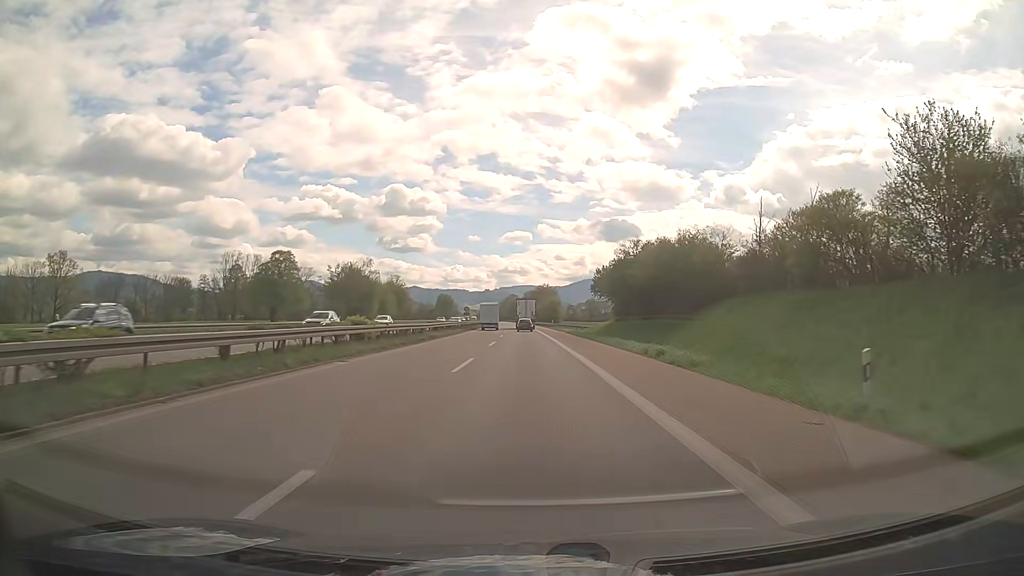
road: trunk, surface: asphalt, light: Day
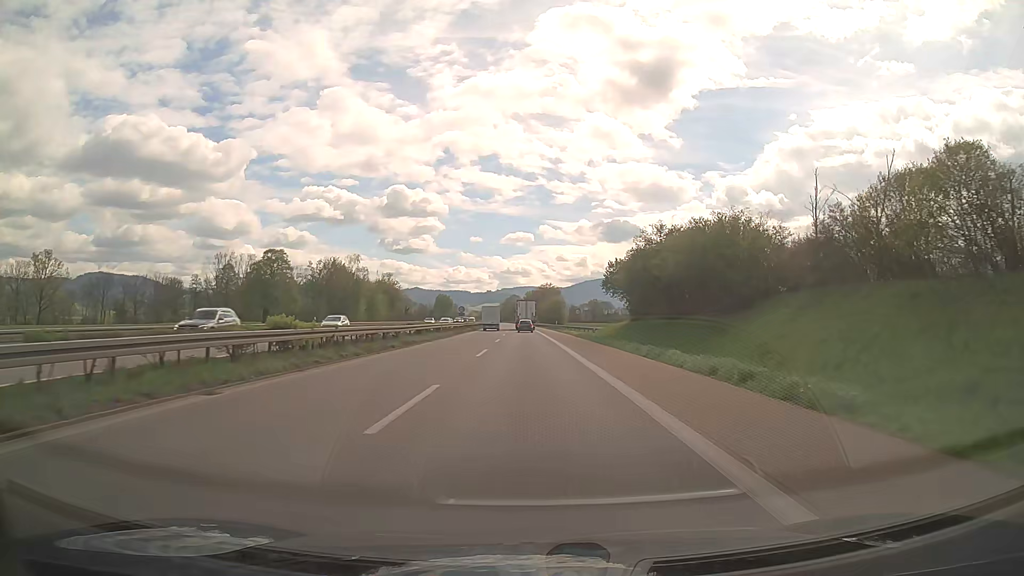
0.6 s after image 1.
(-0.1, +9.3) m; -1°
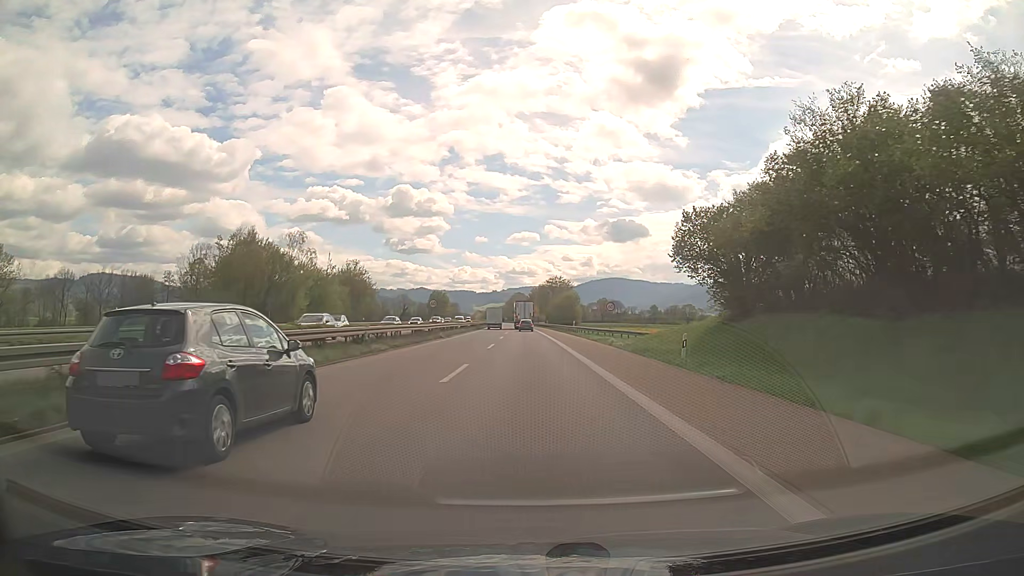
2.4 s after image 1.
(-0.2, +27.8) m; -1°
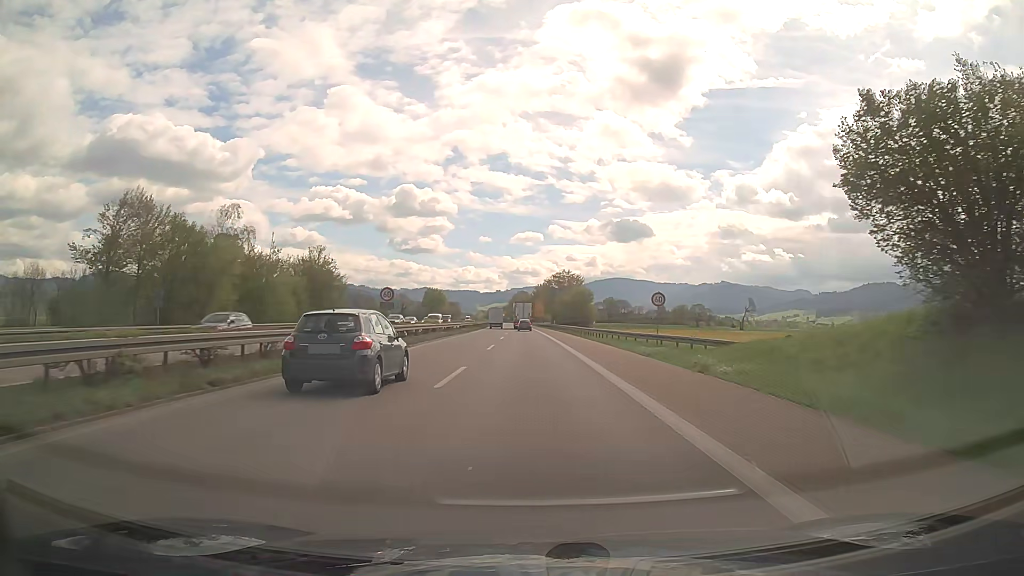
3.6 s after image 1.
(0.0, +18.6) m; 0°
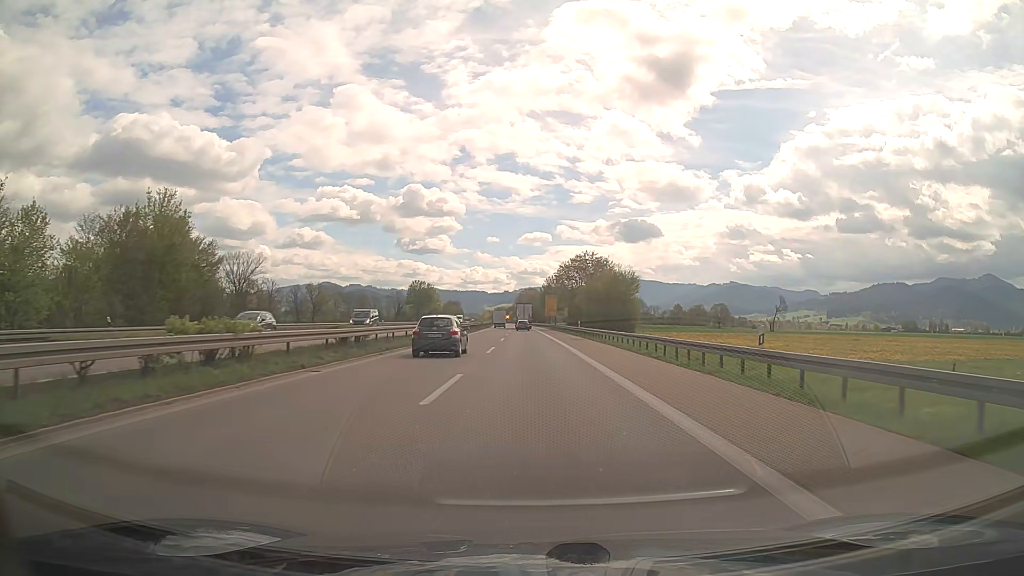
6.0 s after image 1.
(-0.2, +37.2) m; -1°
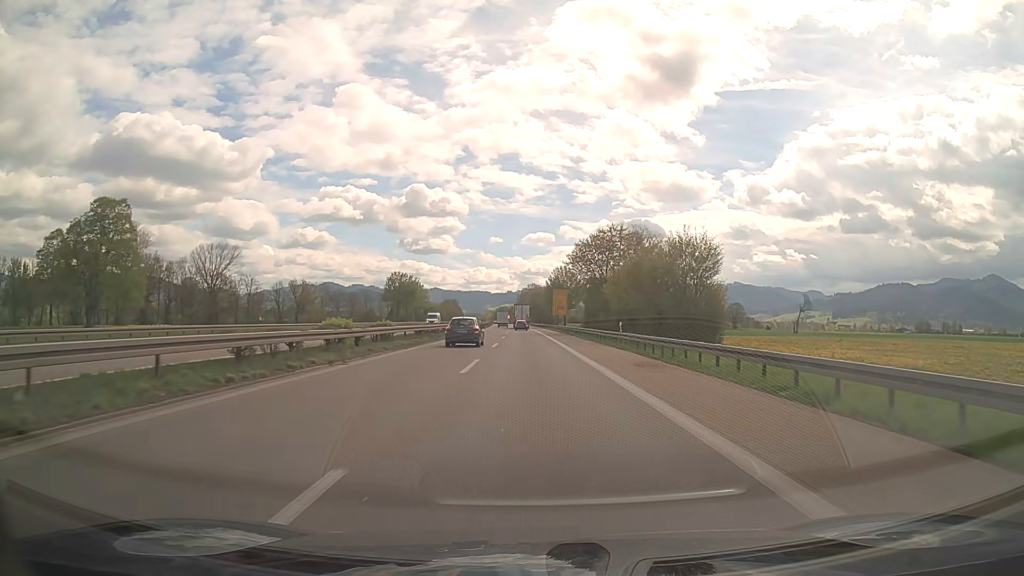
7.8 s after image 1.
(-0.1, +27.9) m; 0°
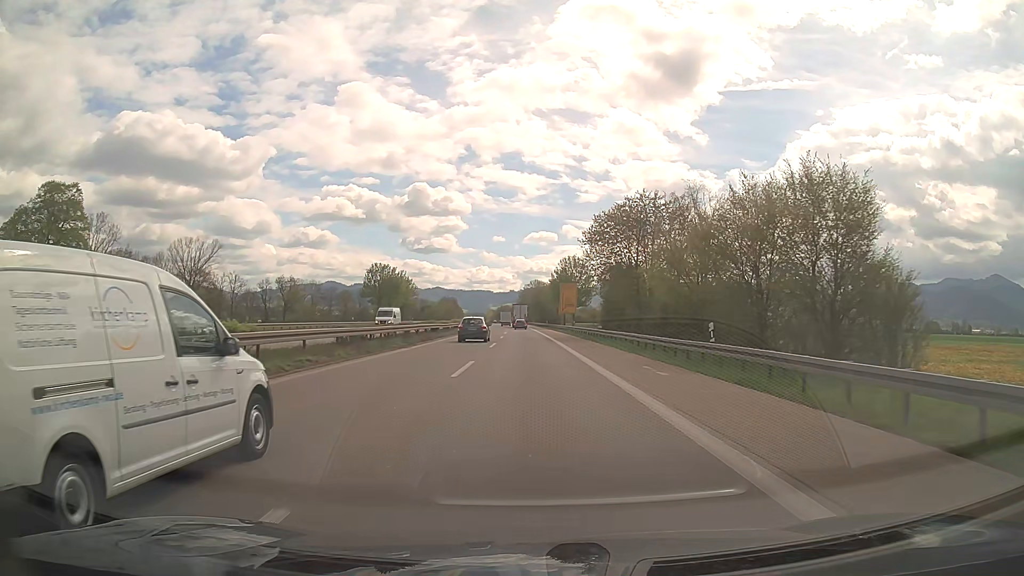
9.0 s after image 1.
(0.0, +18.6) m; 0°
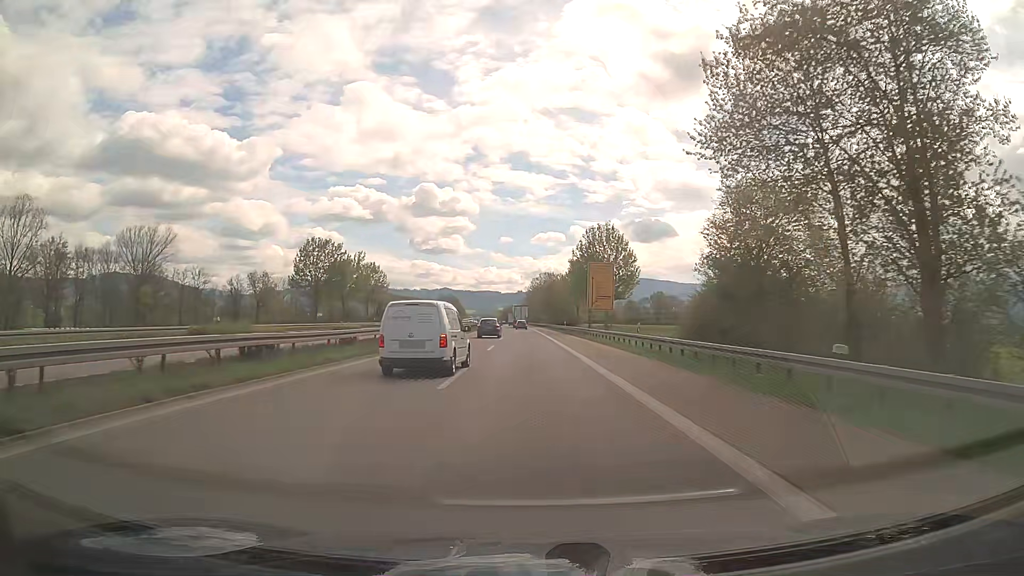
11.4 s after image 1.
(-0.2, +37.3) m; -1°
(0, +10) (0, +20) (0, +30) (0, +40) (0, +50) (-1, +60) (-1, +70) (-1, +80) (-1, +90) (-1, +100) m
